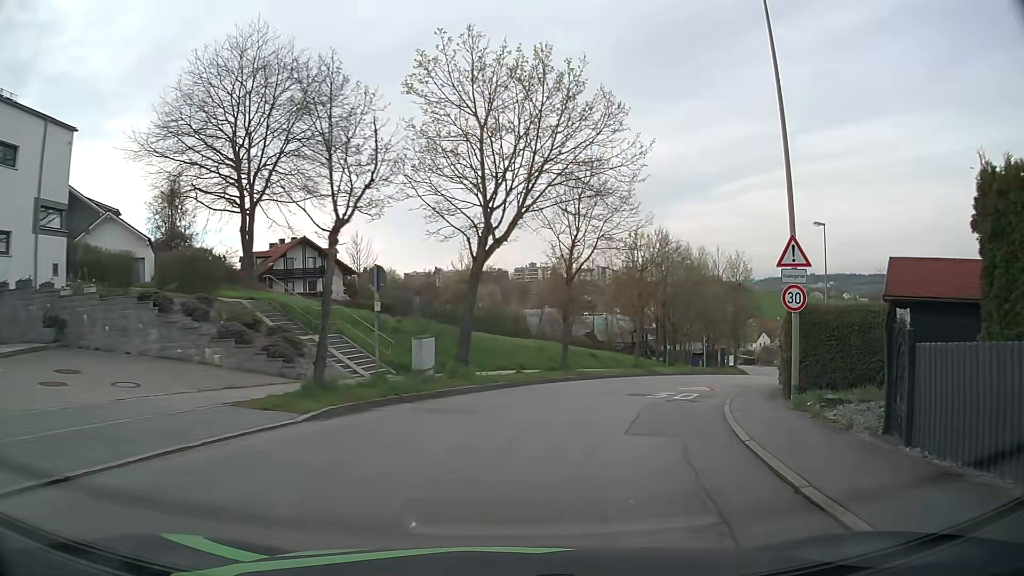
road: residential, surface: asphalt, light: Day
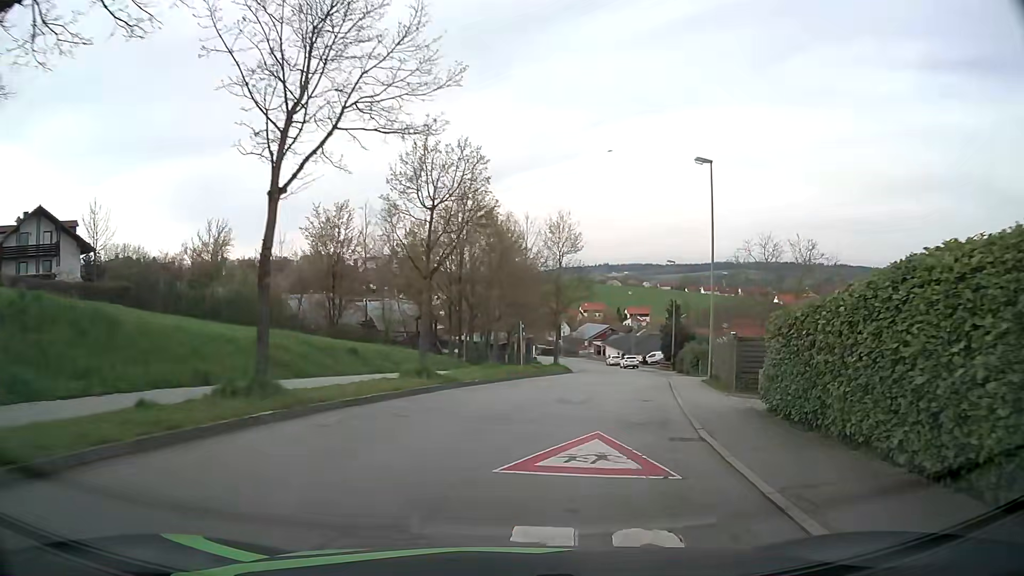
(+2.3, +14.7) m; +17°
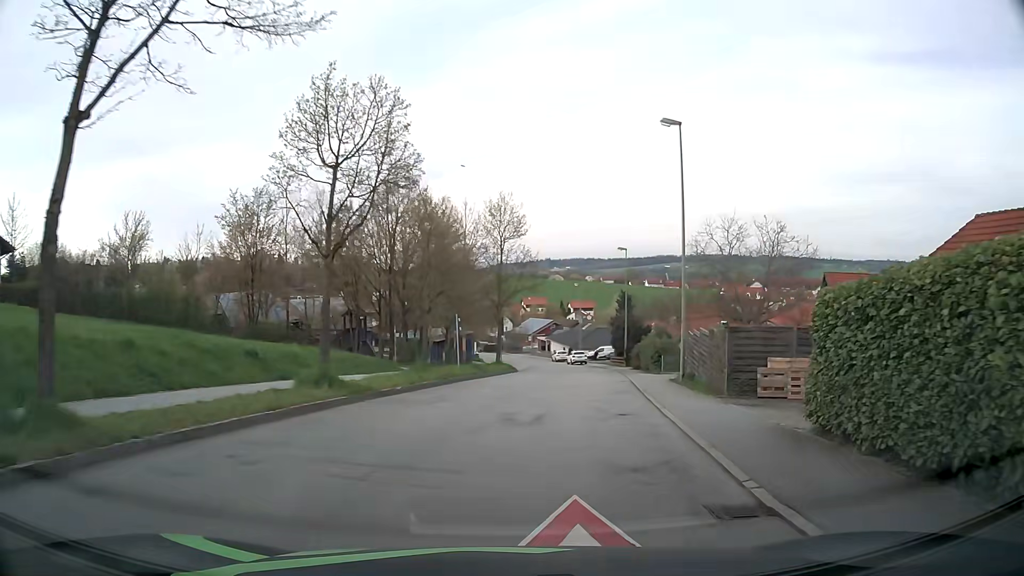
(+0.3, +4.7) m; +5°
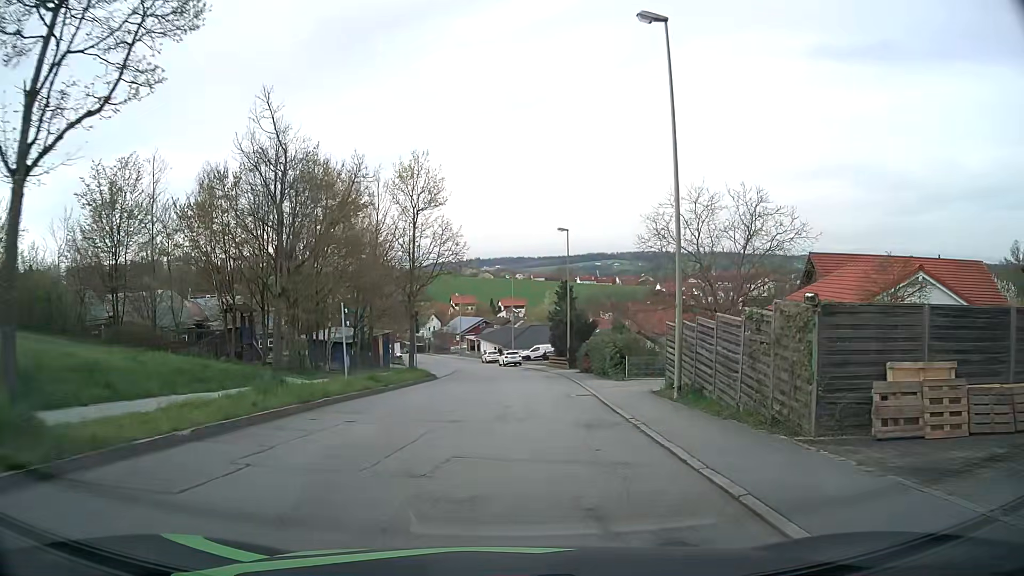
(+0.6, +8.8) m; +6°
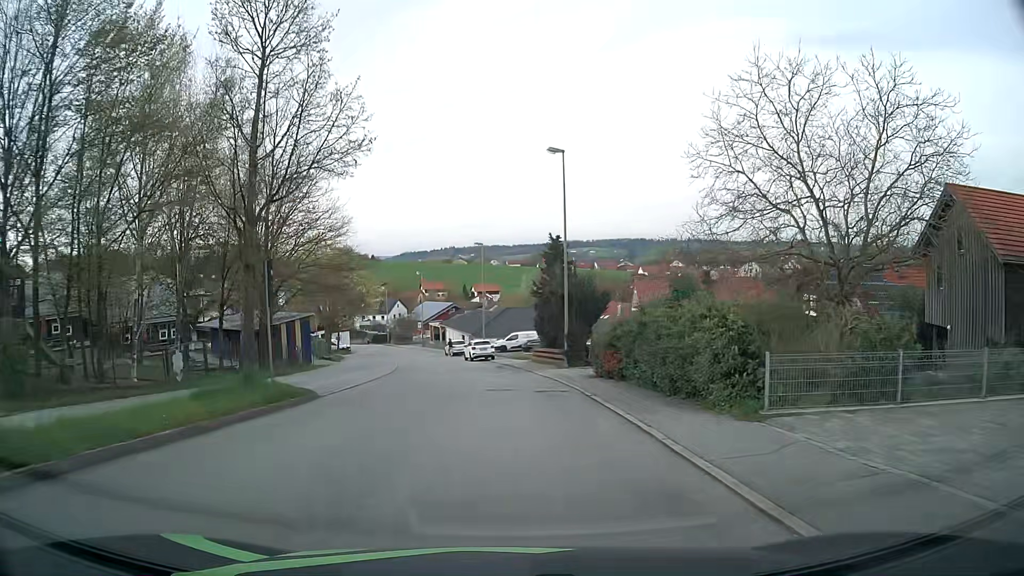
(+0.6, +17.6) m; +2°
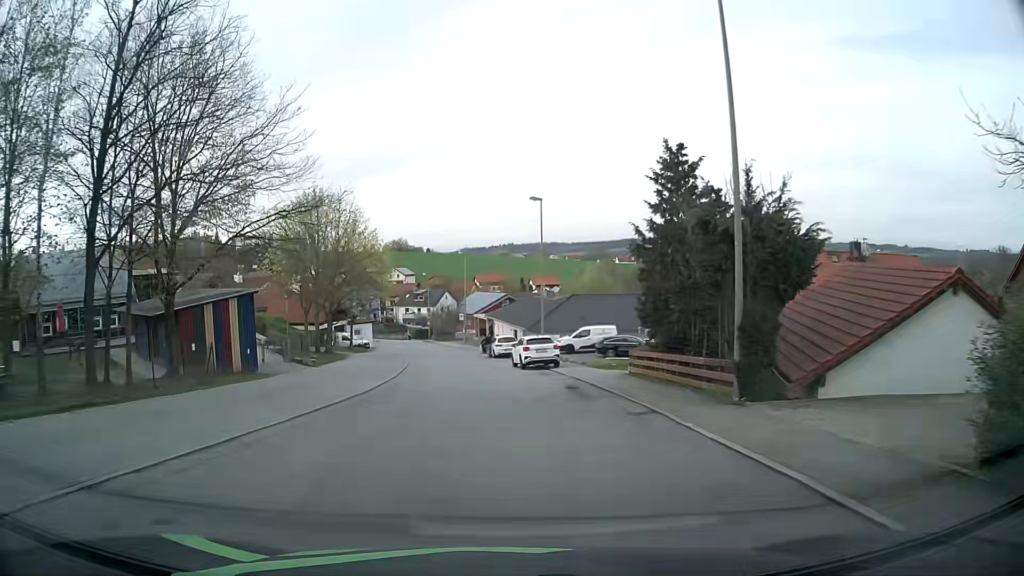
(-0.5, +18.1) m; -5°
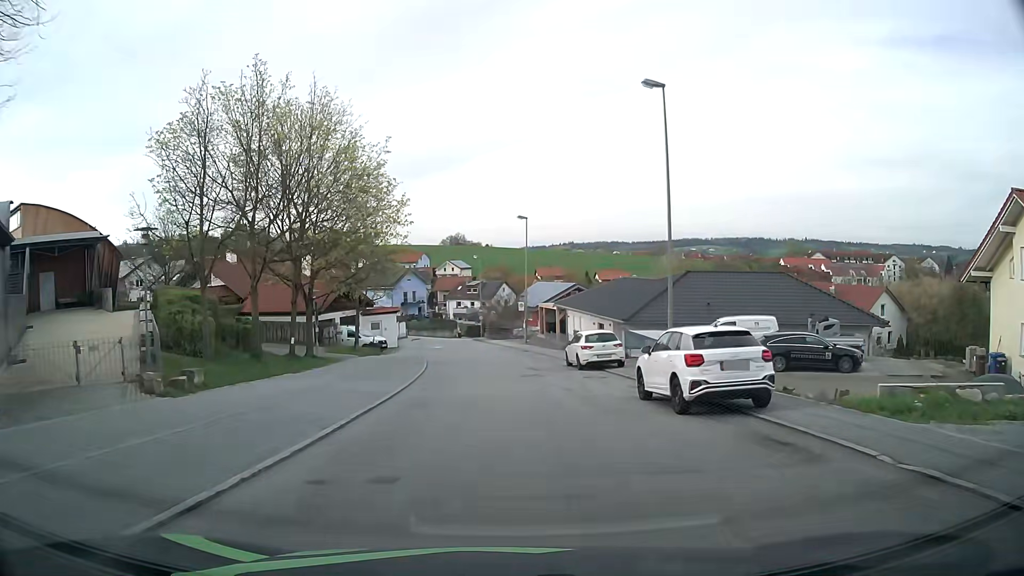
(-1.0, +19.3) m; -4°
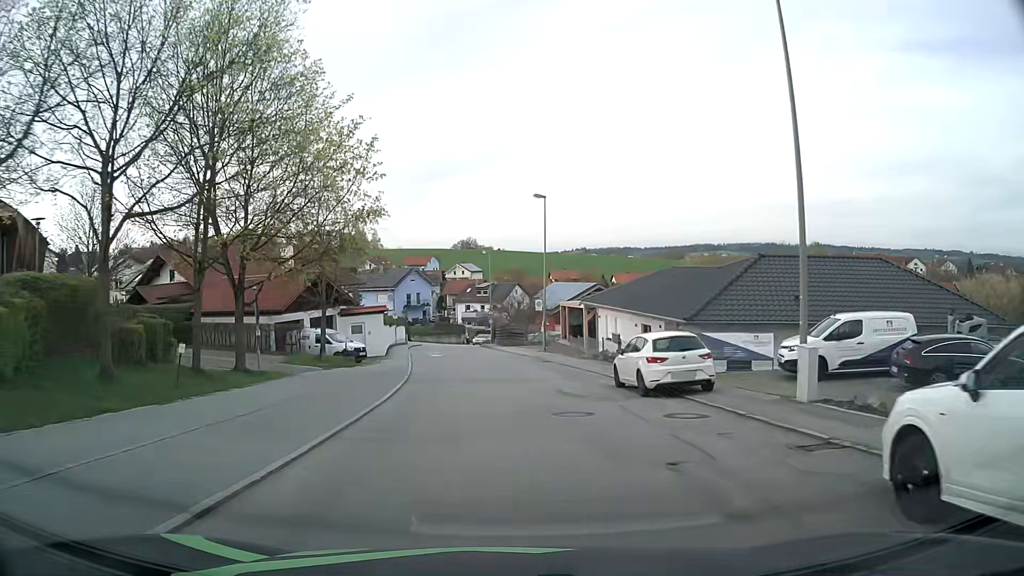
(-0.2, +9.8) m; -2°
